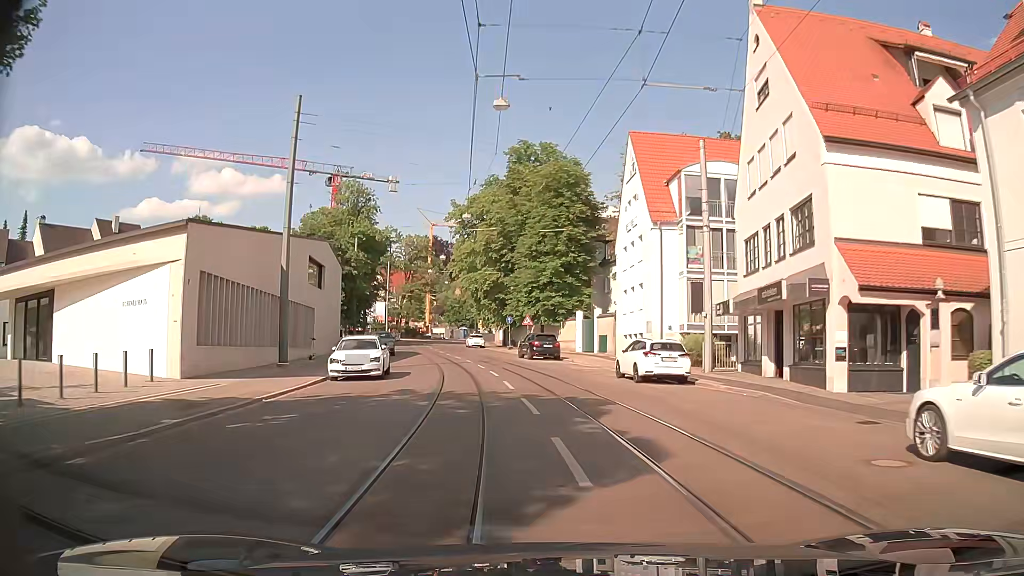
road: tertiary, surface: asphalt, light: Day
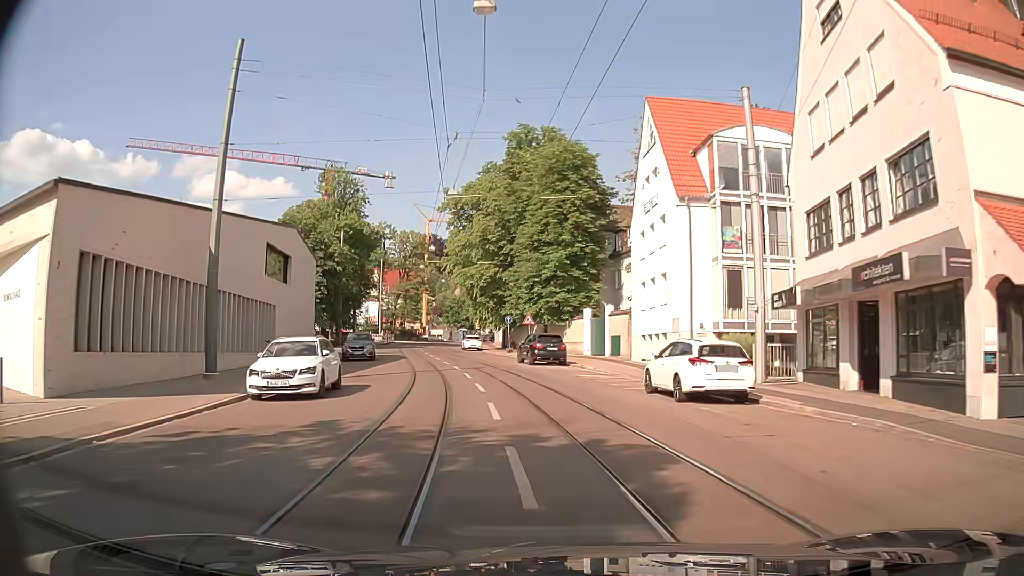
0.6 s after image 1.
(0.0, +6.6) m; -1°
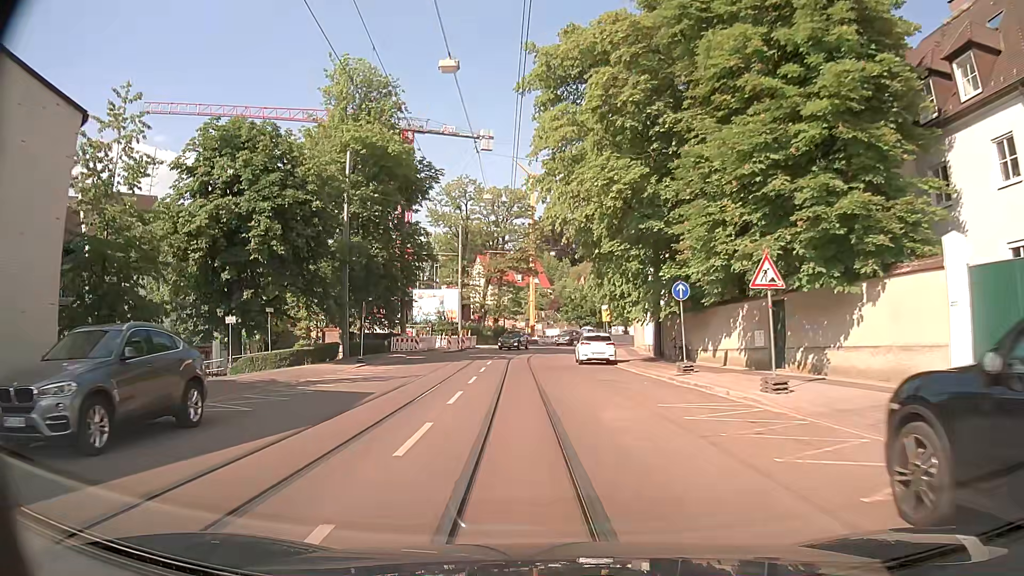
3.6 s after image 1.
(-2.7, +33.6) m; -11°
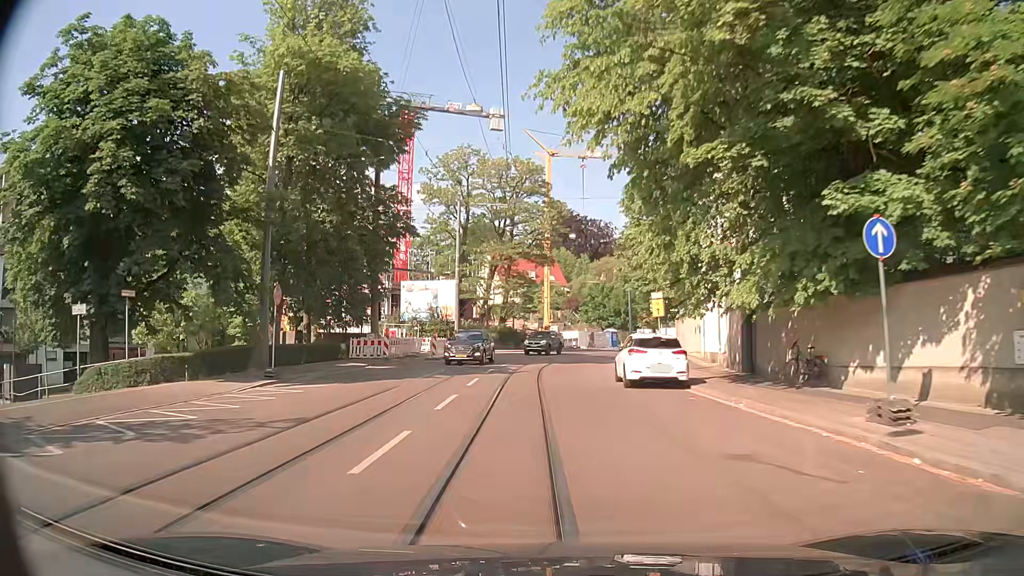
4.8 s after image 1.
(-0.1, +13.2) m; -1°
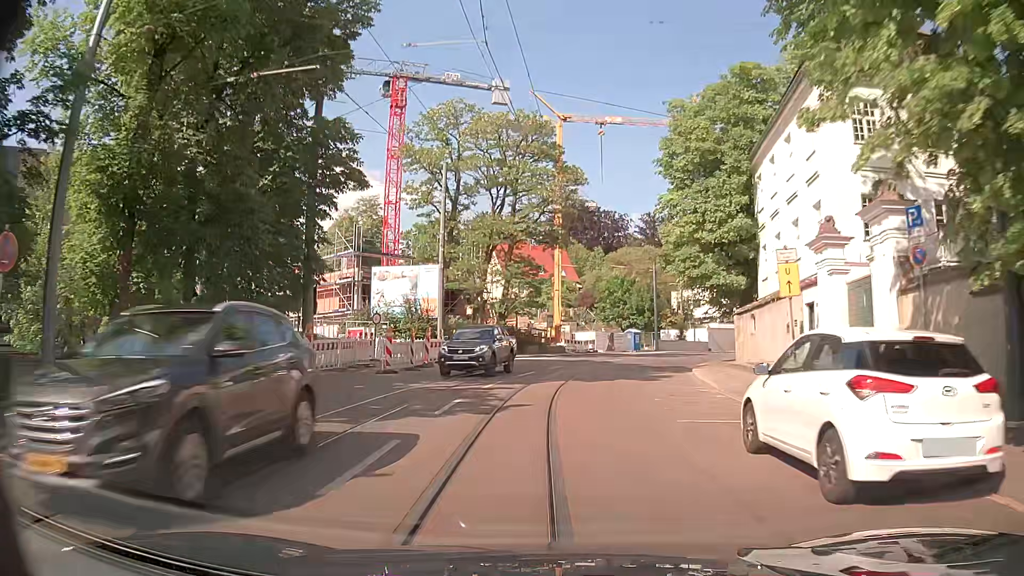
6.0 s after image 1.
(-0.1, +12.9) m; -1°
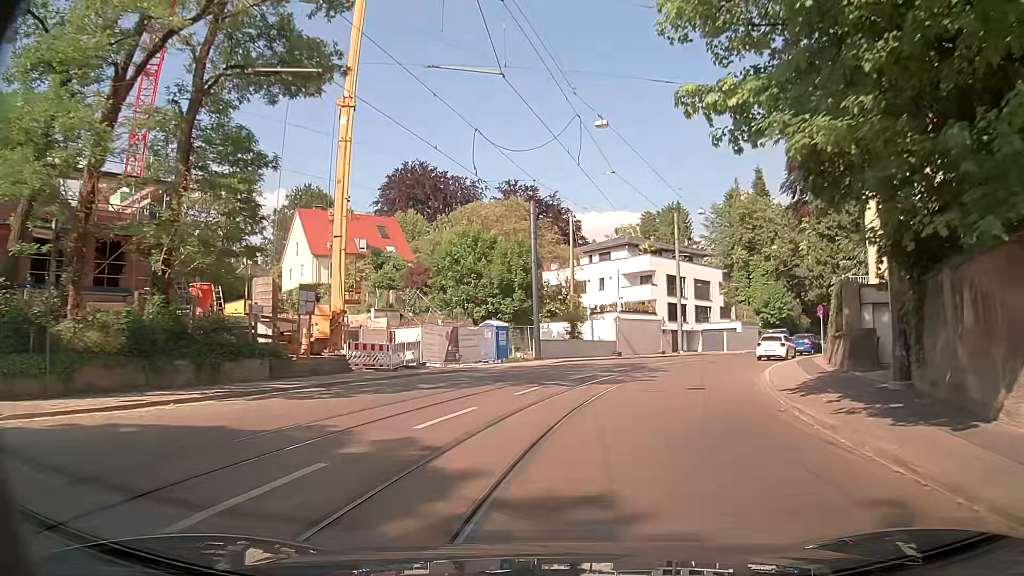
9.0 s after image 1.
(+3.1, +30.9) m; +12°
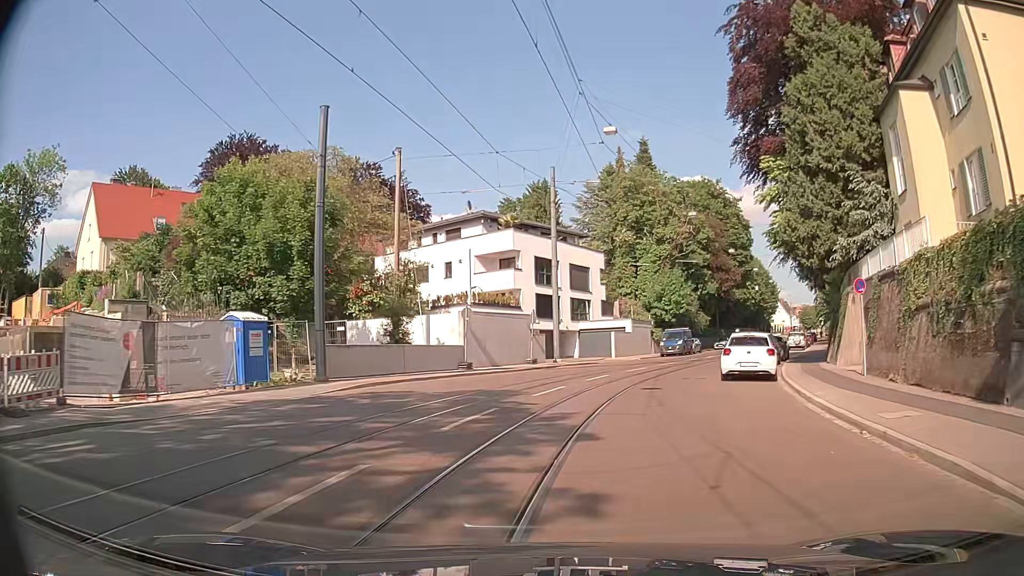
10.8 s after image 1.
(+1.8, +17.0) m; +13°
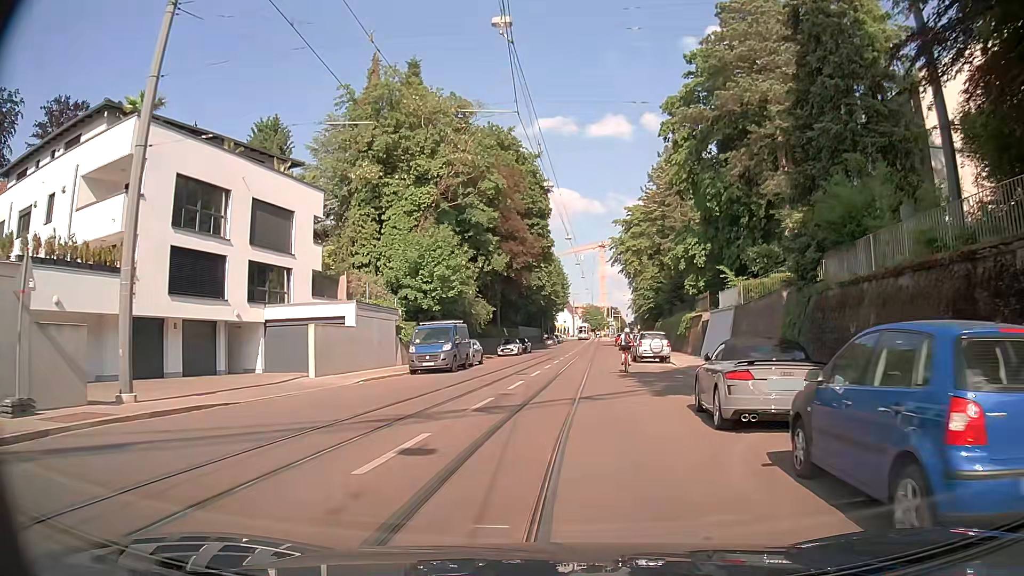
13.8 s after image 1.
(+4.5, +26.2) m; +19°
